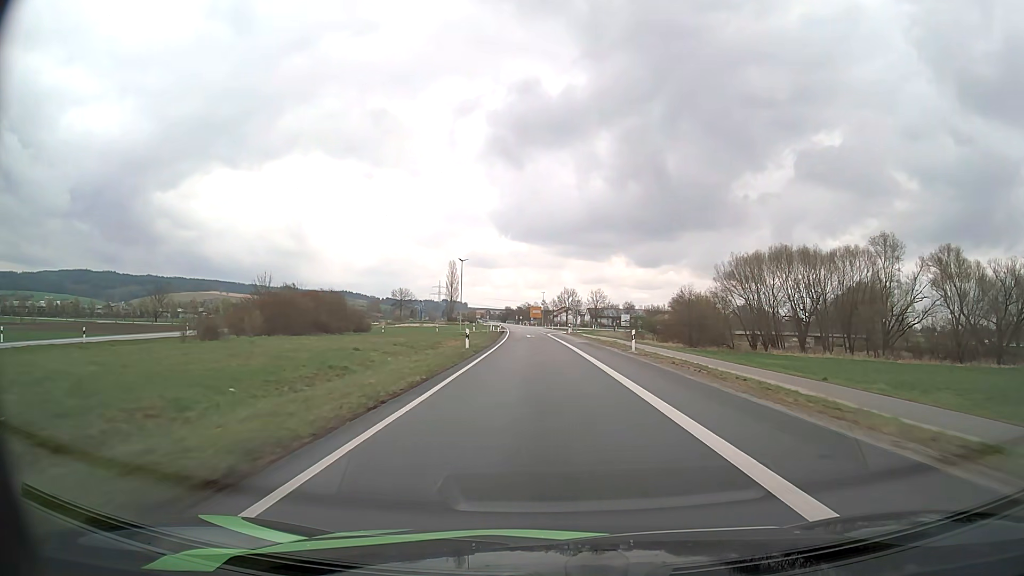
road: primary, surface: asphalt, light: Day
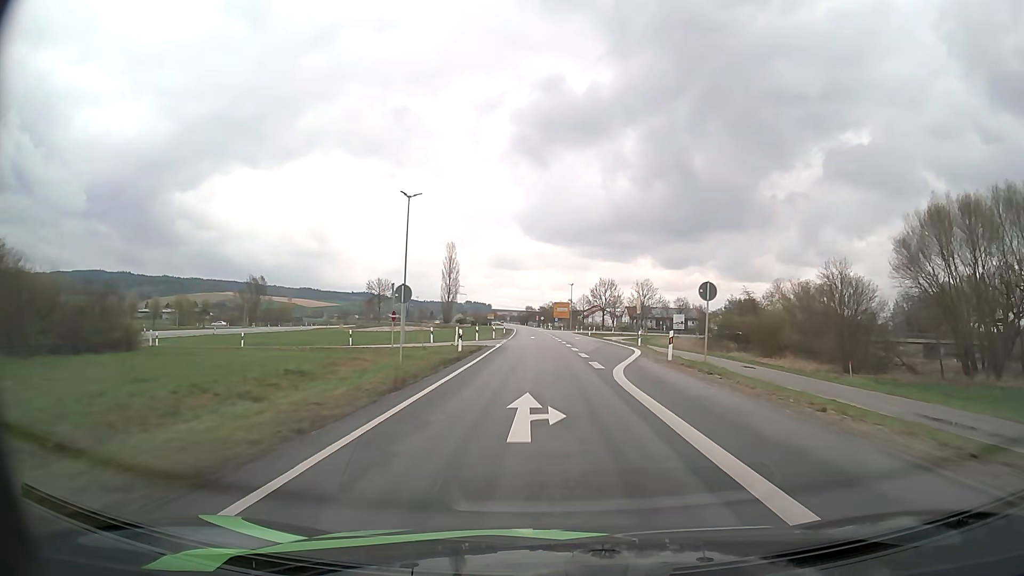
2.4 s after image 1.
(-1.0, +51.3) m; -2°
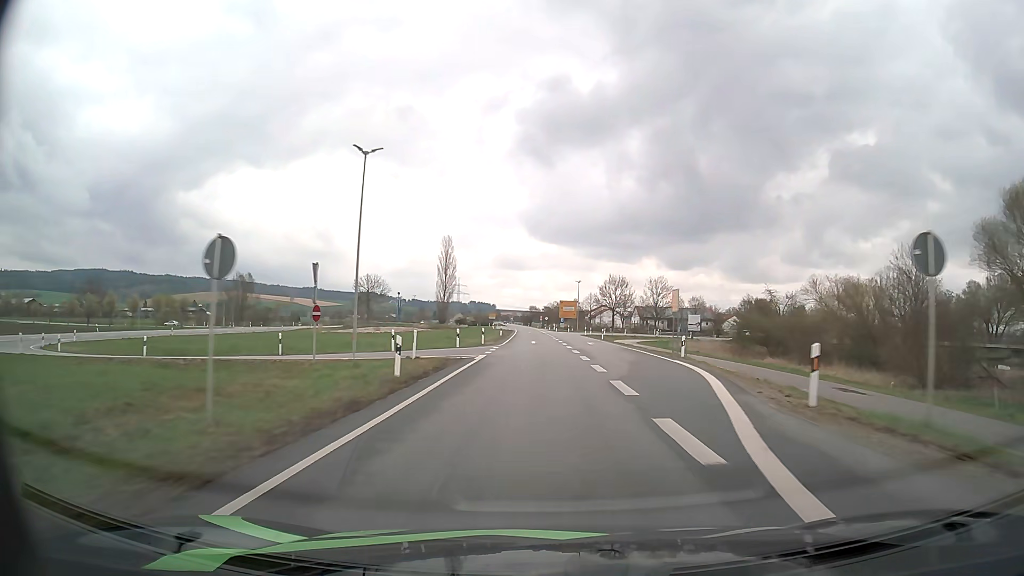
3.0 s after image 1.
(-0.1, +12.8) m; 0°
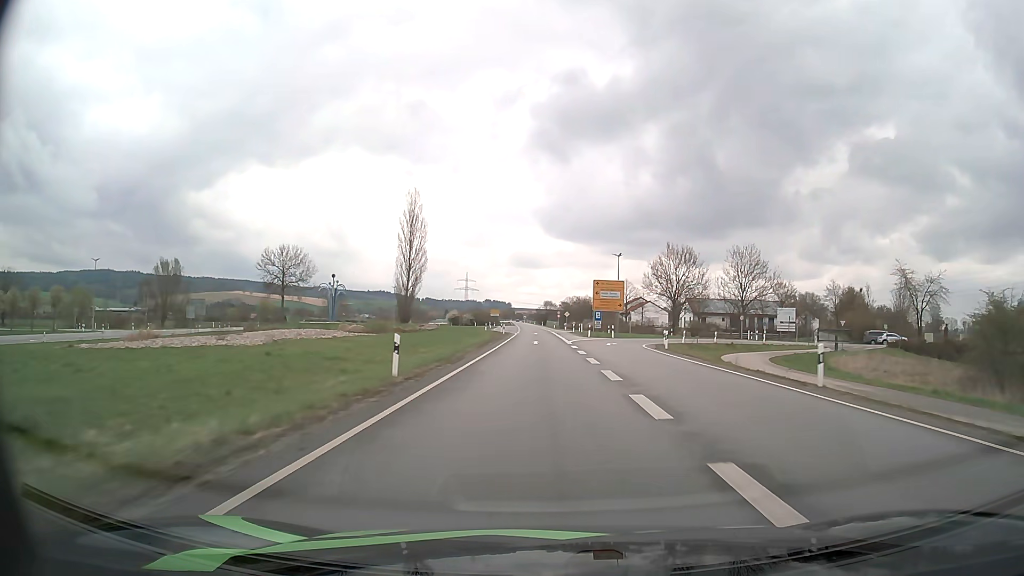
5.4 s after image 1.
(-0.7, +51.4) m; -1°
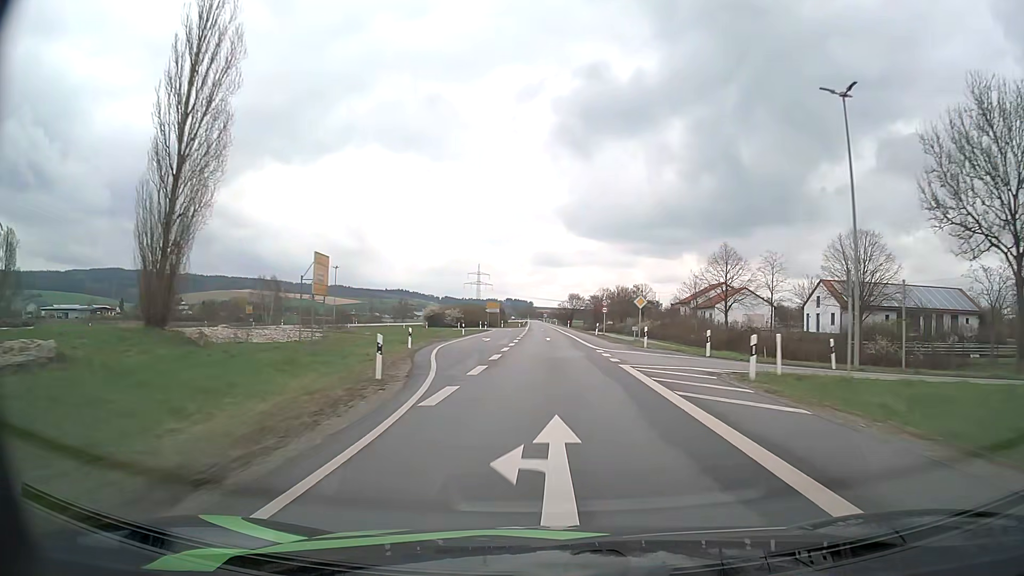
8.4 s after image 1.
(-1.0, +64.2) m; -2°
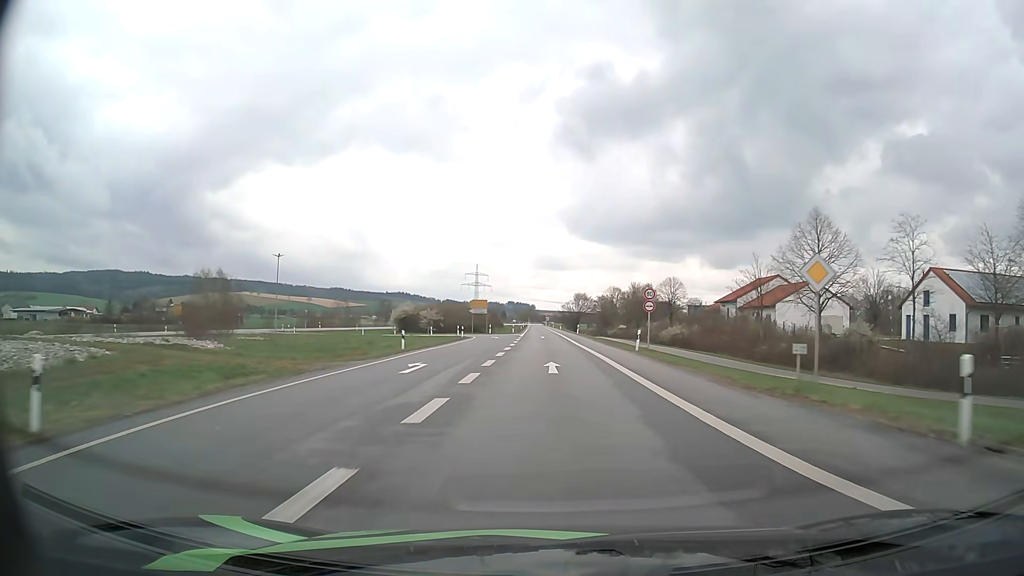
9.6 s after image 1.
(0.0, +25.7) m; 0°
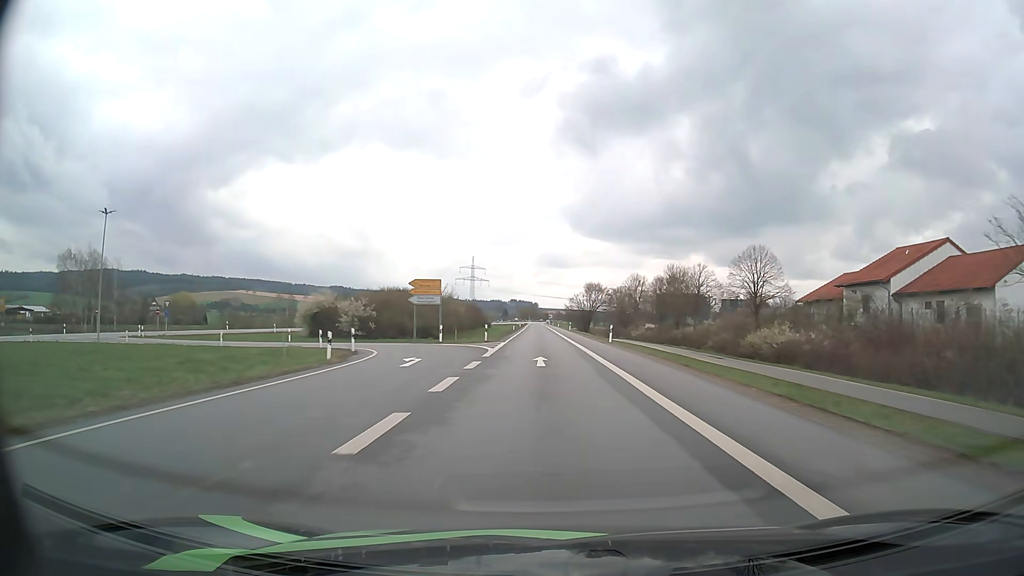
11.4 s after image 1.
(-0.1, +38.5) m; 0°
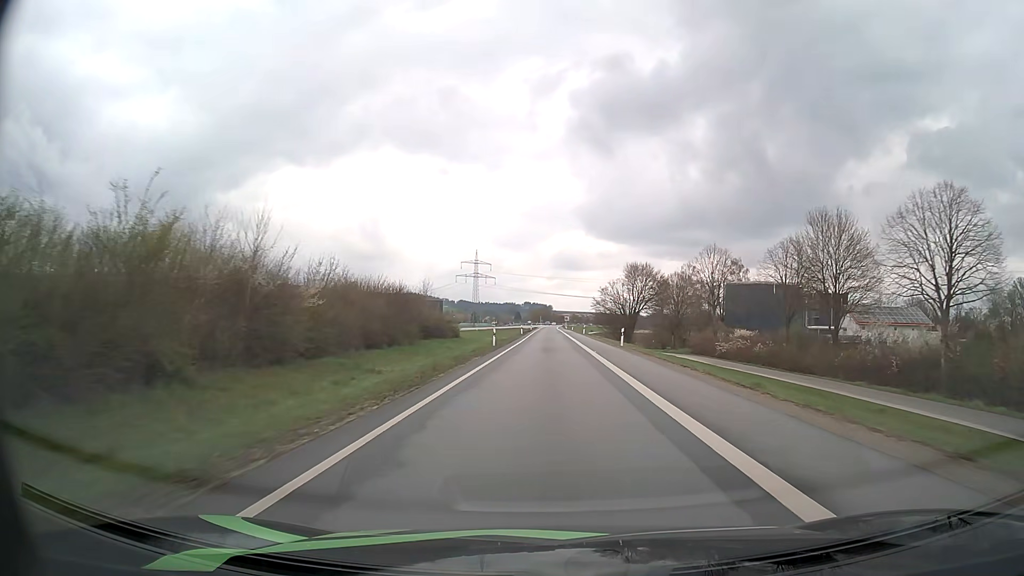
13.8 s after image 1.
(-0.5, +51.3) m; -1°
(0, +10) (0, +20) (0, +30) (0, +40) (0, +50) (0, +60) (0, +70) (0, +80) (0, +90) (0, +100) m
